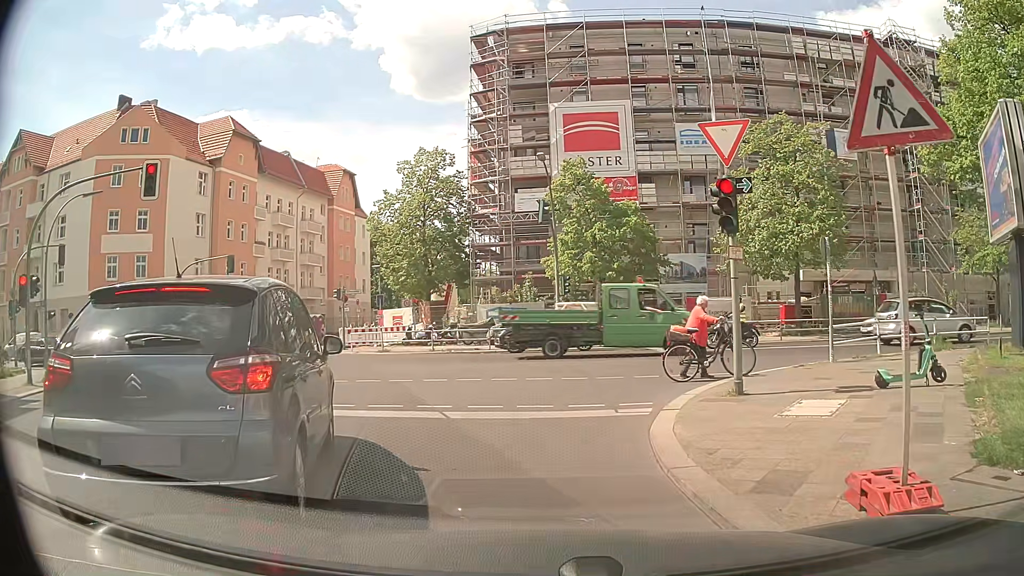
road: residential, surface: asphalt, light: Day
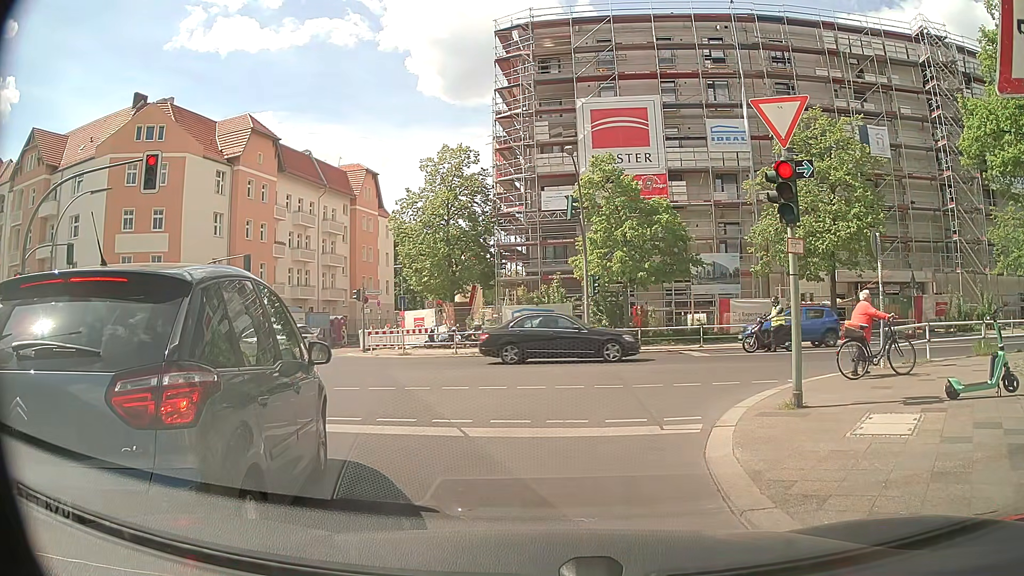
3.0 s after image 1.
(0.0, +1.2) m; -1°
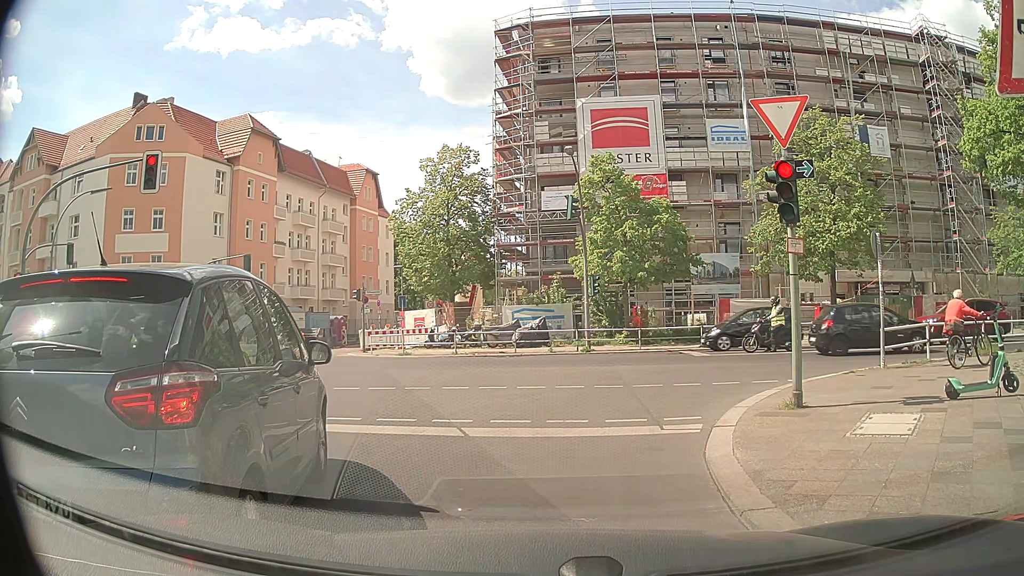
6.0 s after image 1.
(0.0, 0.0) m; 0°
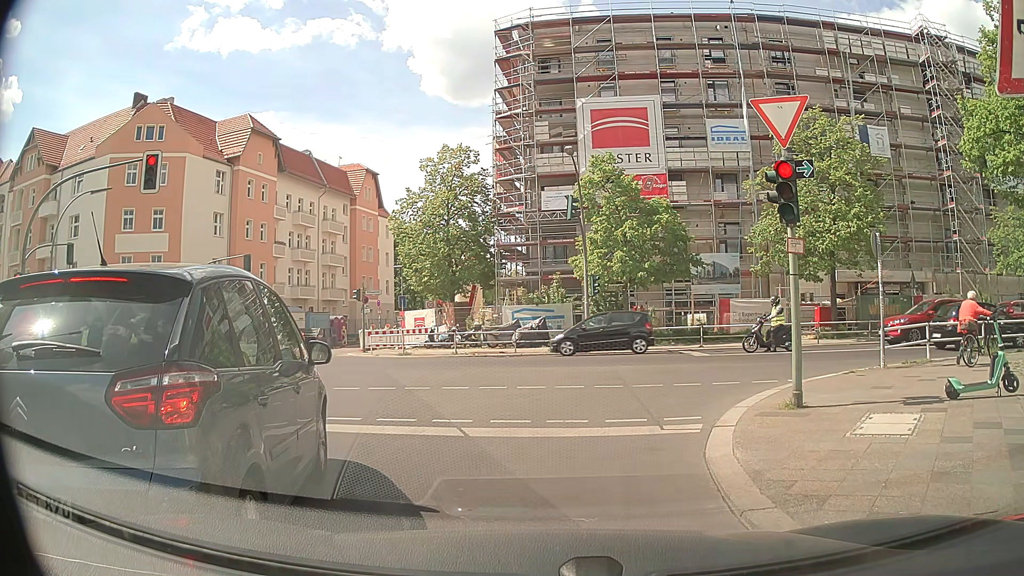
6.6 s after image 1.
(0.0, 0.0) m; 0°
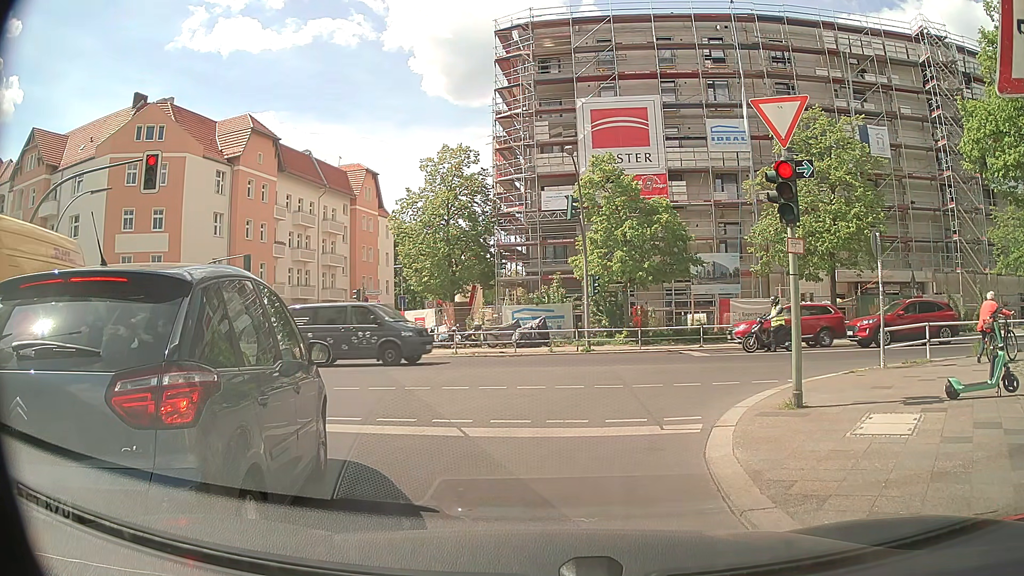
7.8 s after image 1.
(0.0, 0.0) m; 0°
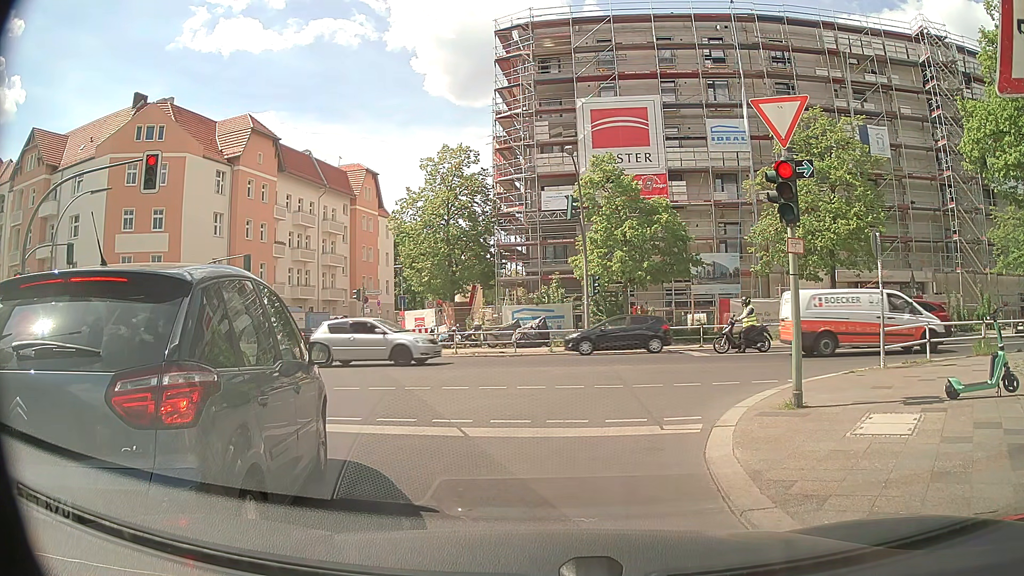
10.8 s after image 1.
(0.0, 0.0) m; 0°
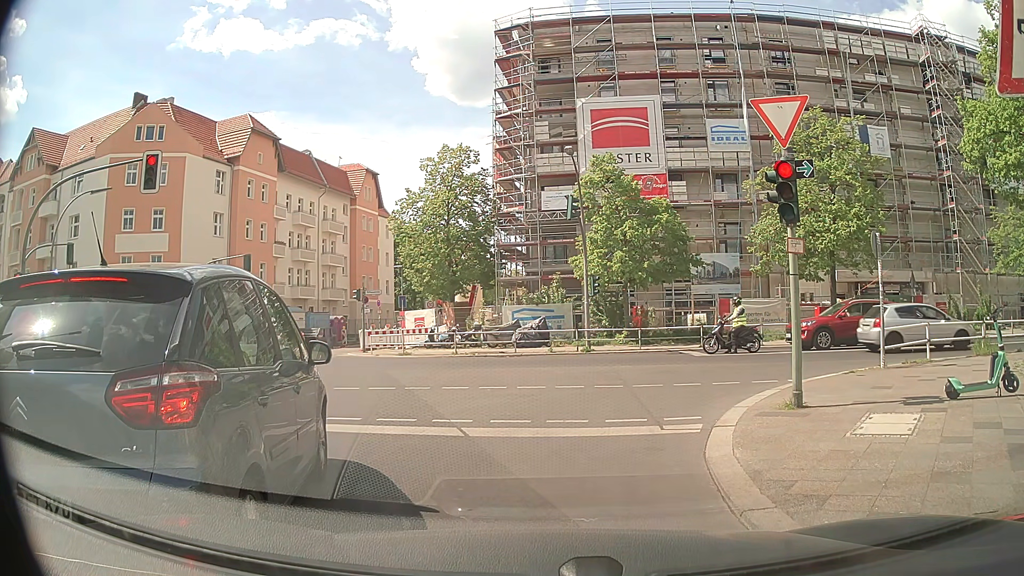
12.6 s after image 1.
(0.0, 0.0) m; 0°
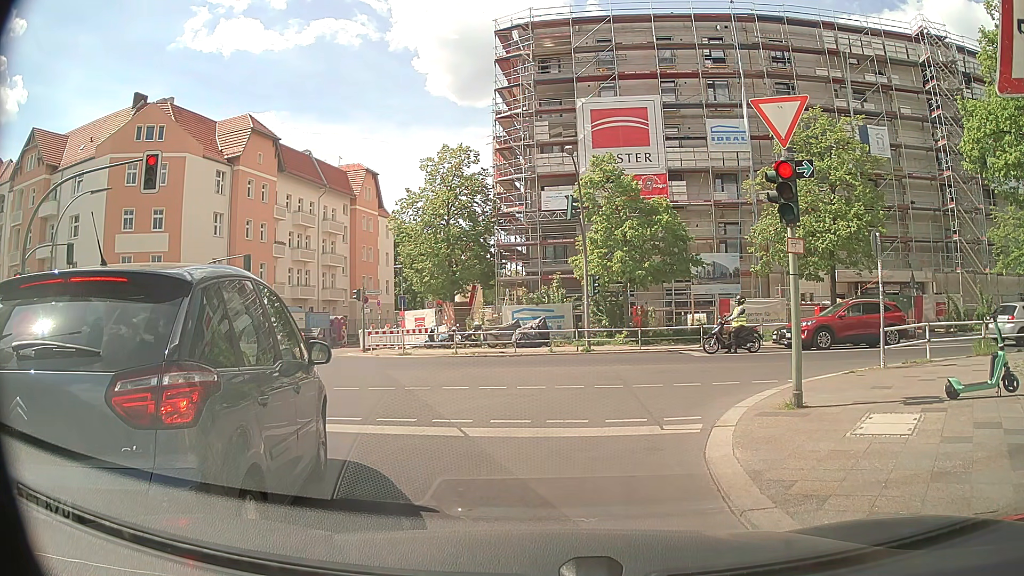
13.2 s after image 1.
(0.0, 0.0) m; 0°
